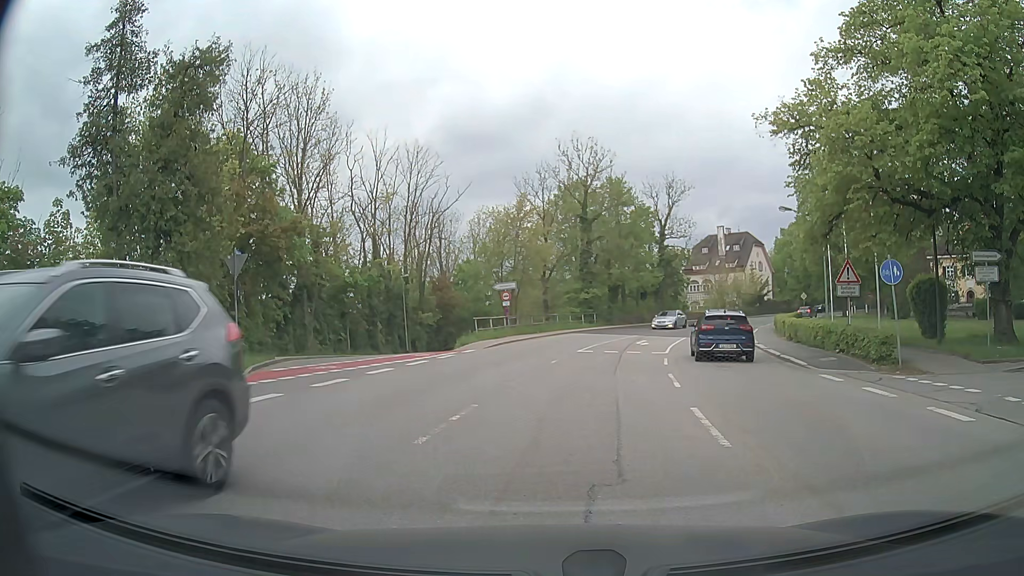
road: secondary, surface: asphalt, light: Day
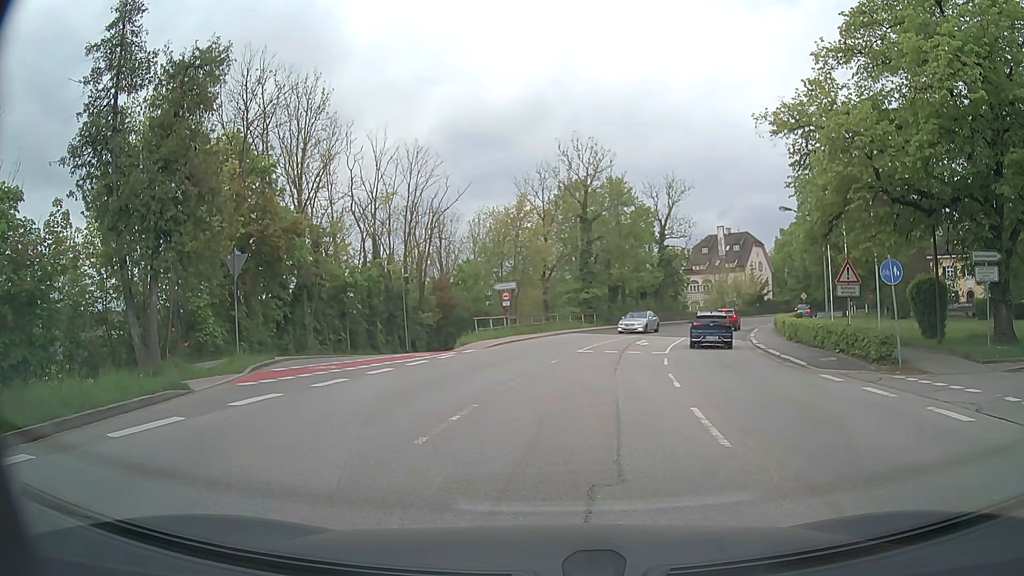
(0.0, 0.0) m; 0°
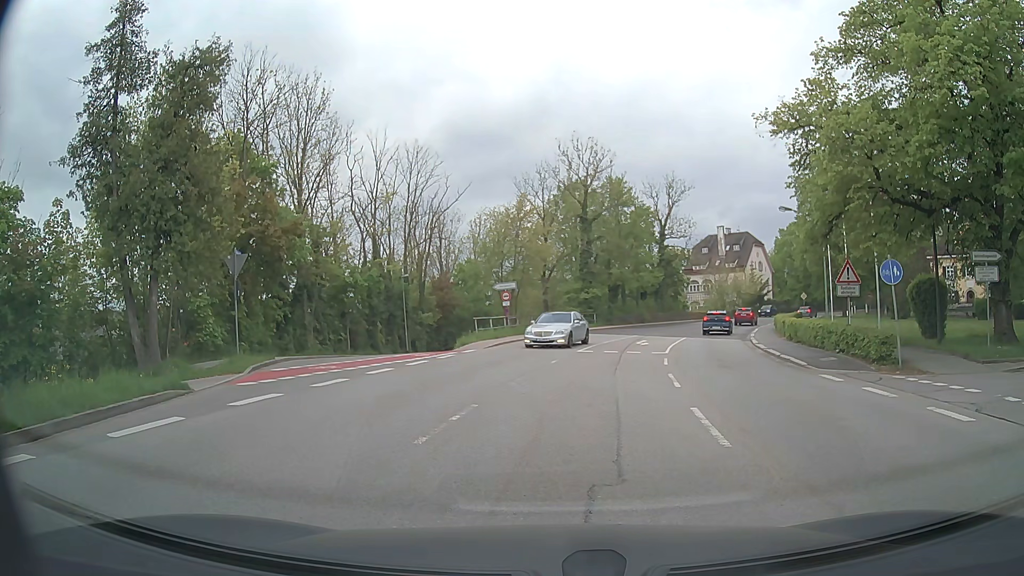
(0.0, 0.0) m; 0°
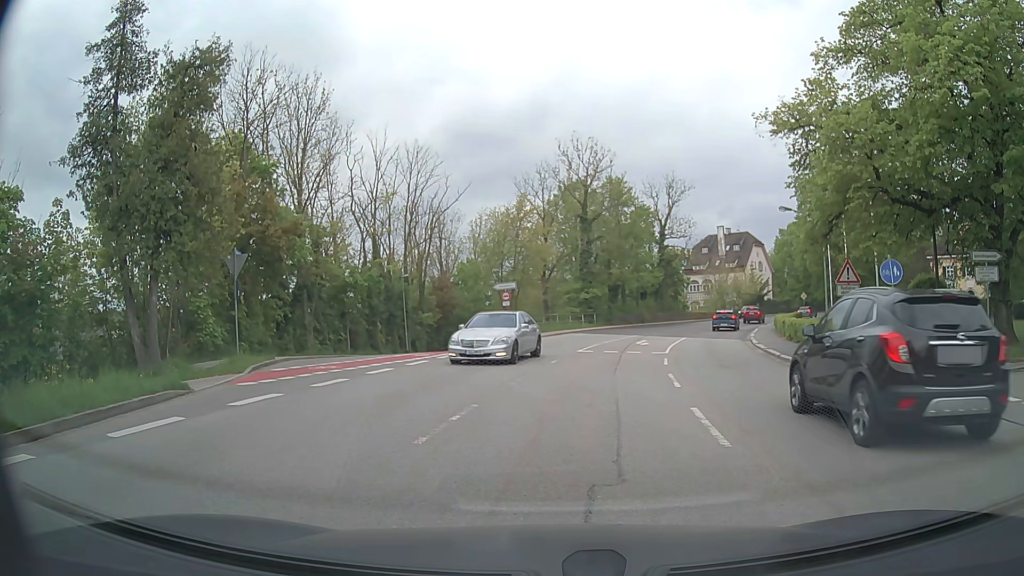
(0.0, 0.0) m; 0°
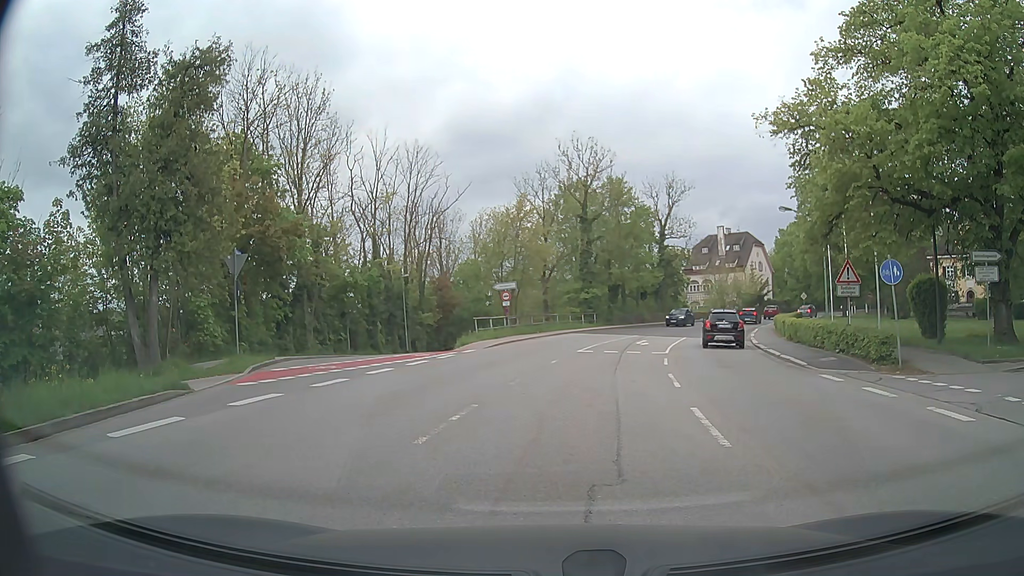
(0.0, 0.0) m; 0°
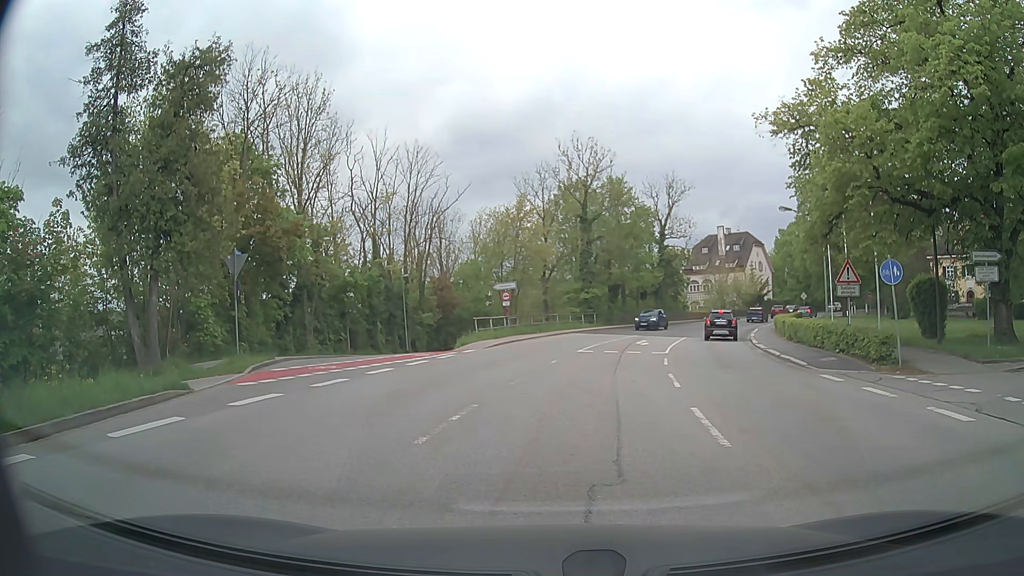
(0.0, 0.0) m; 0°
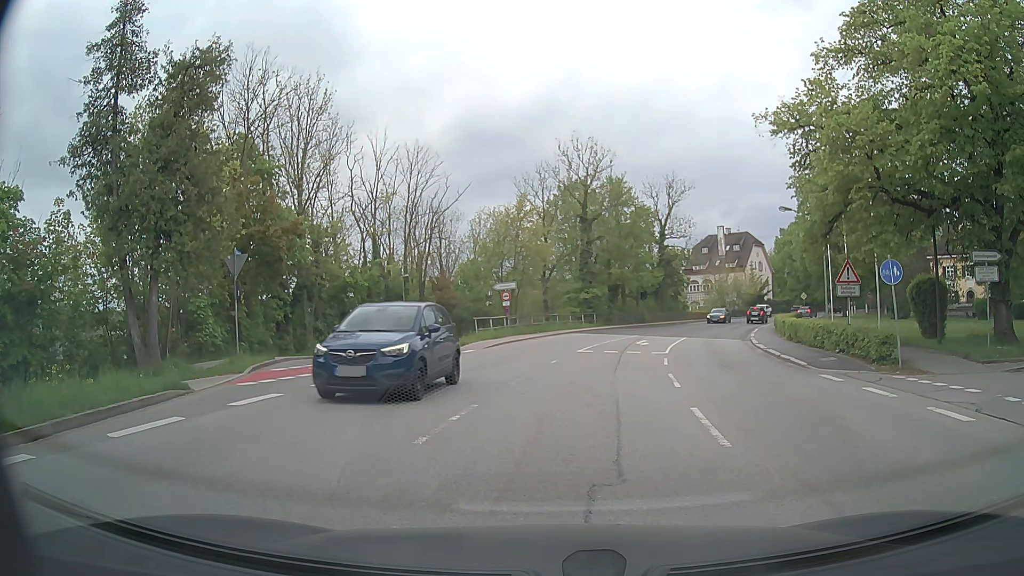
(0.0, 0.0) m; 0°
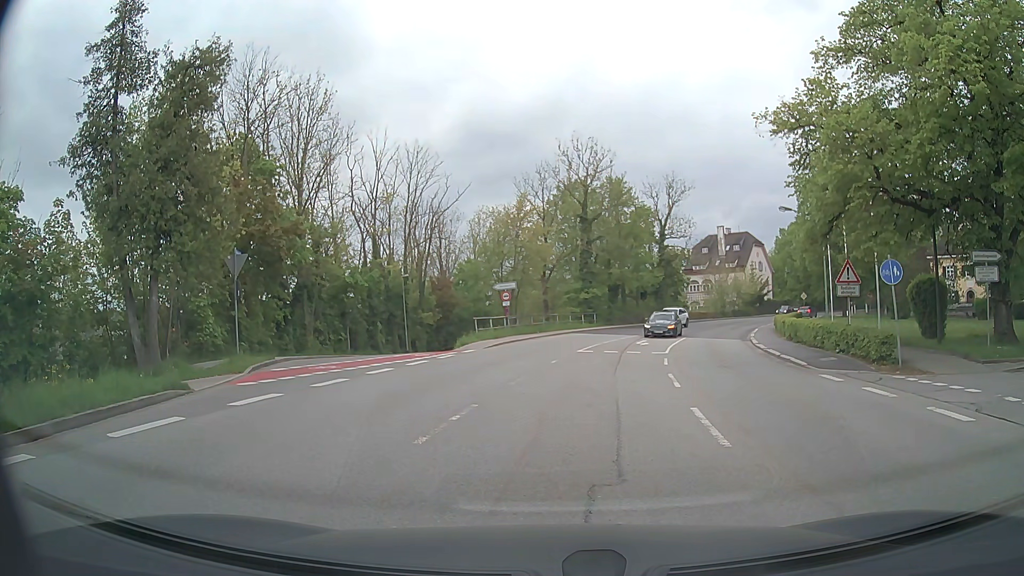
(0.0, 0.0) m; 0°
